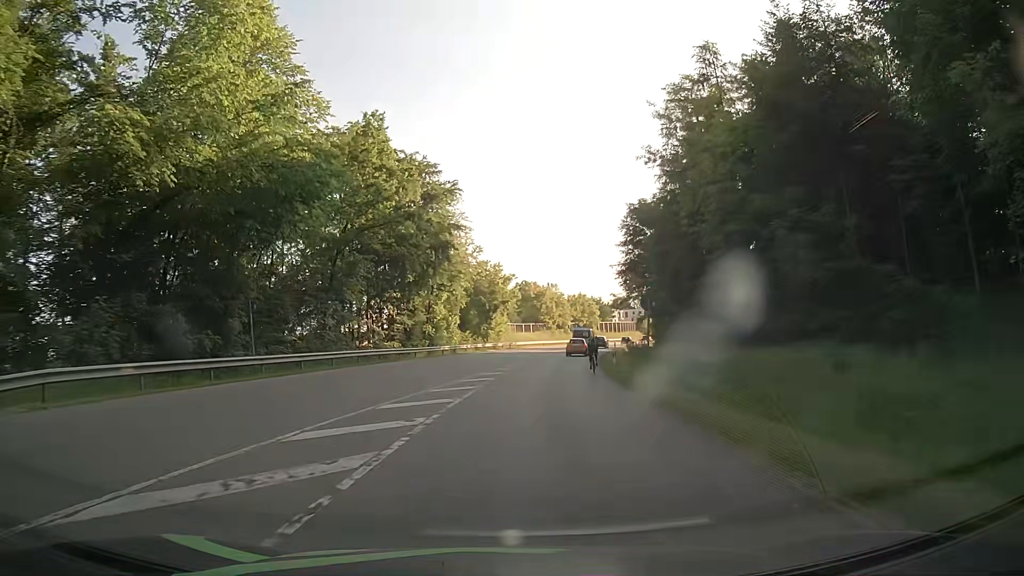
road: secondary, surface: asphalt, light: Day
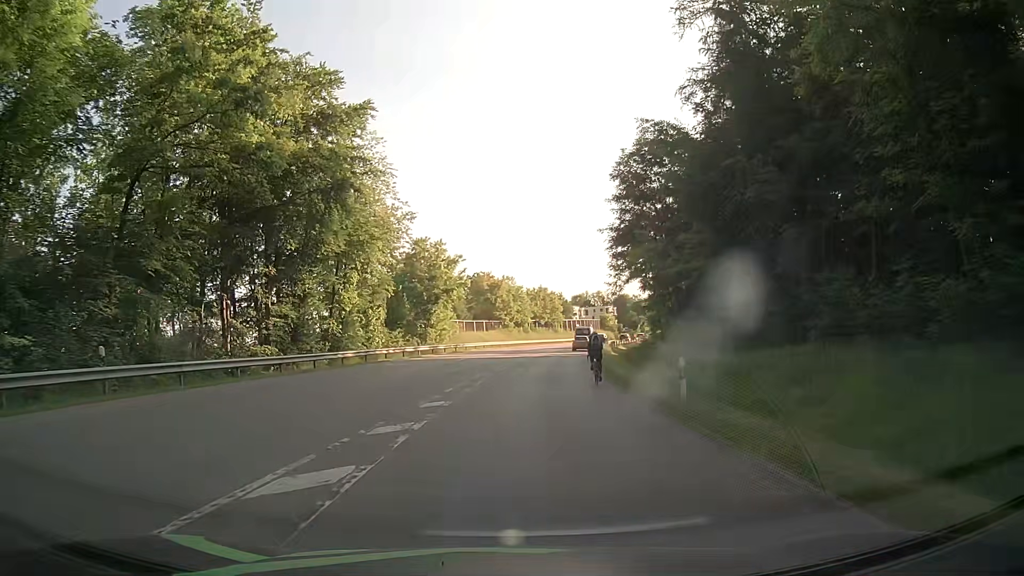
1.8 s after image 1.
(+0.7, +20.4) m; +4°
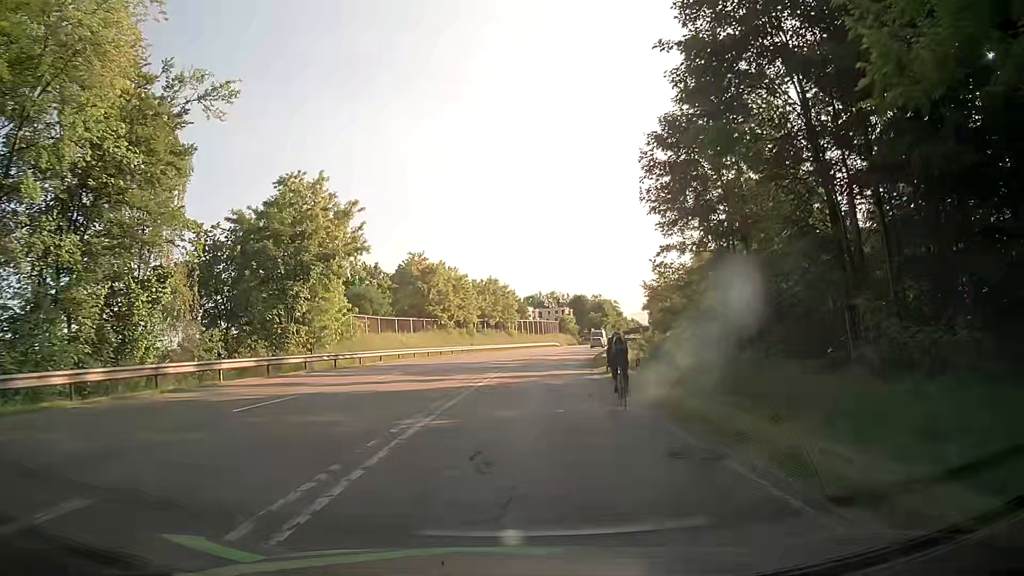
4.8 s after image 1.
(+1.0, +28.4) m; +5°
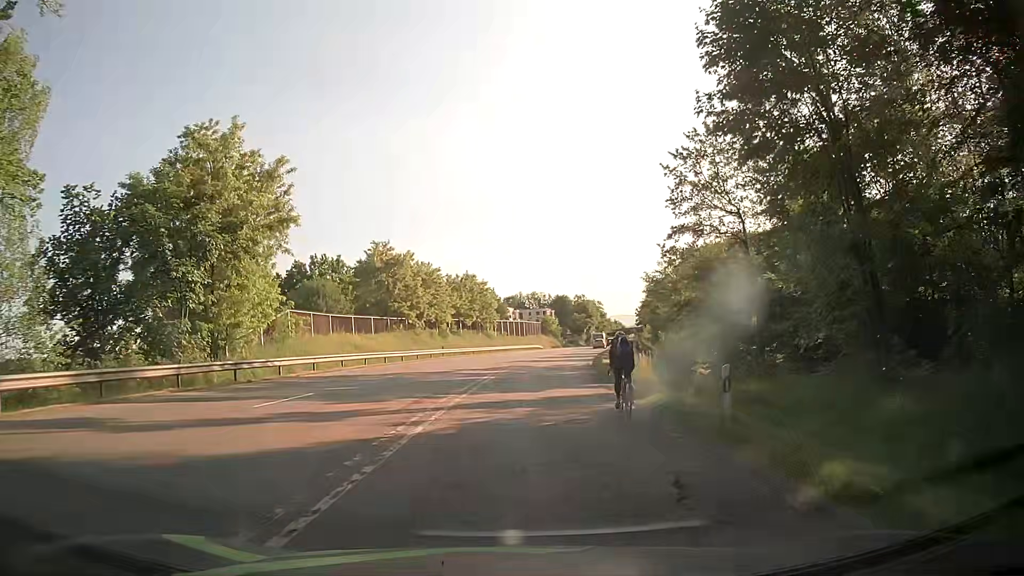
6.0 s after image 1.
(0.0, +10.5) m; 0°
(0, +10) (+1, +20) (+1, +30) (+2, +40) (+4, +50) (+5, +60) (+7, +70) (+9, +79) (+10, +89) (+12, +99) m
